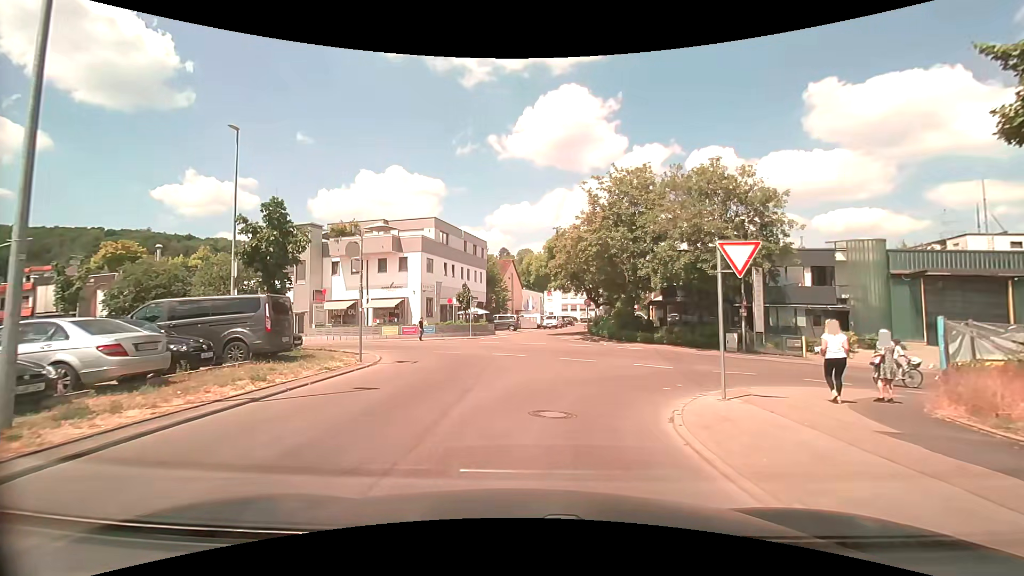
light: Day
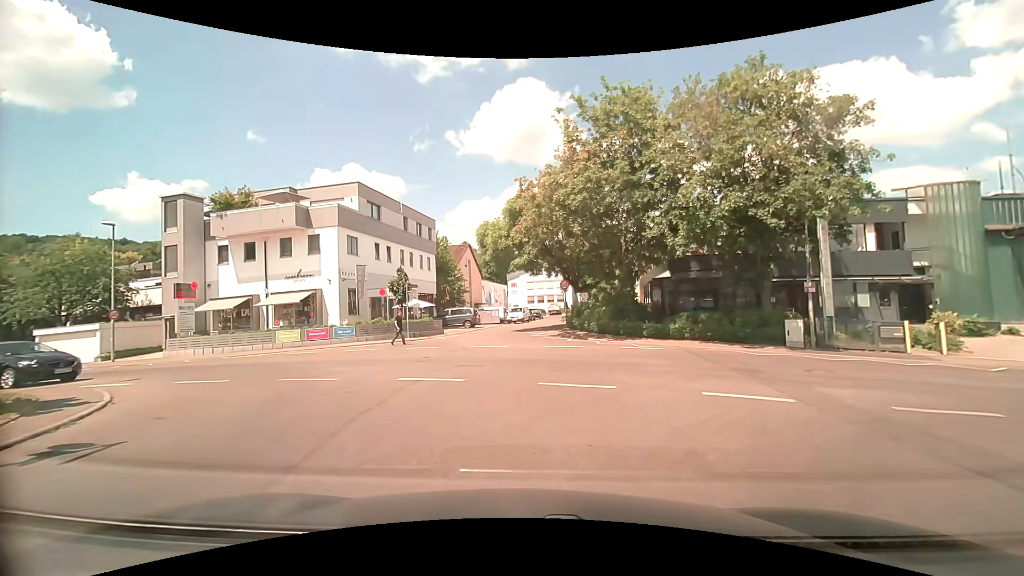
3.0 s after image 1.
(+0.5, +11.3) m; +3°
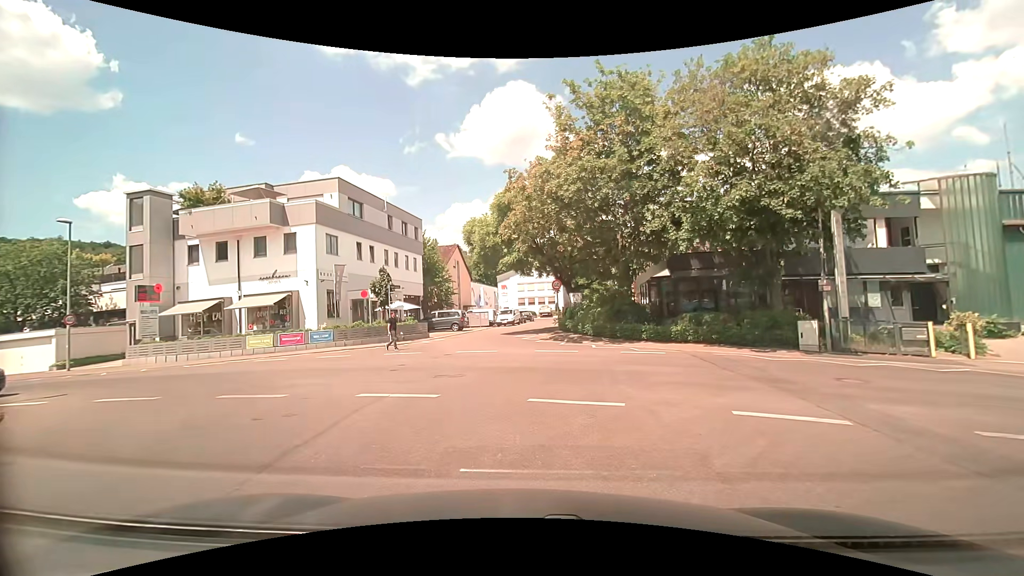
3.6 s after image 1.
(+0.1, +1.8) m; +2°
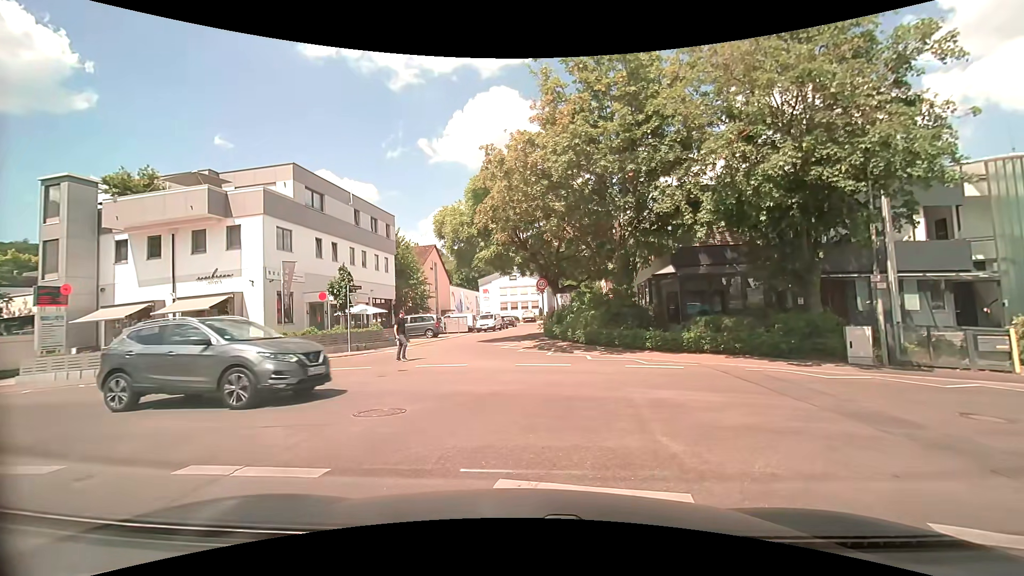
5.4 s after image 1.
(+0.1, +3.9) m; +3°
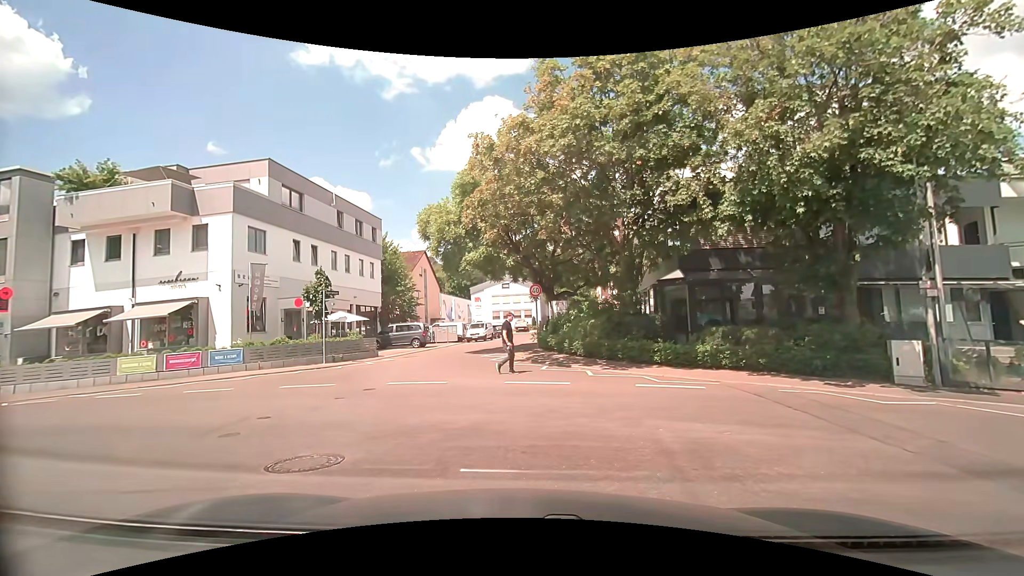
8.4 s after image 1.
(0.0, +2.2) m; 0°
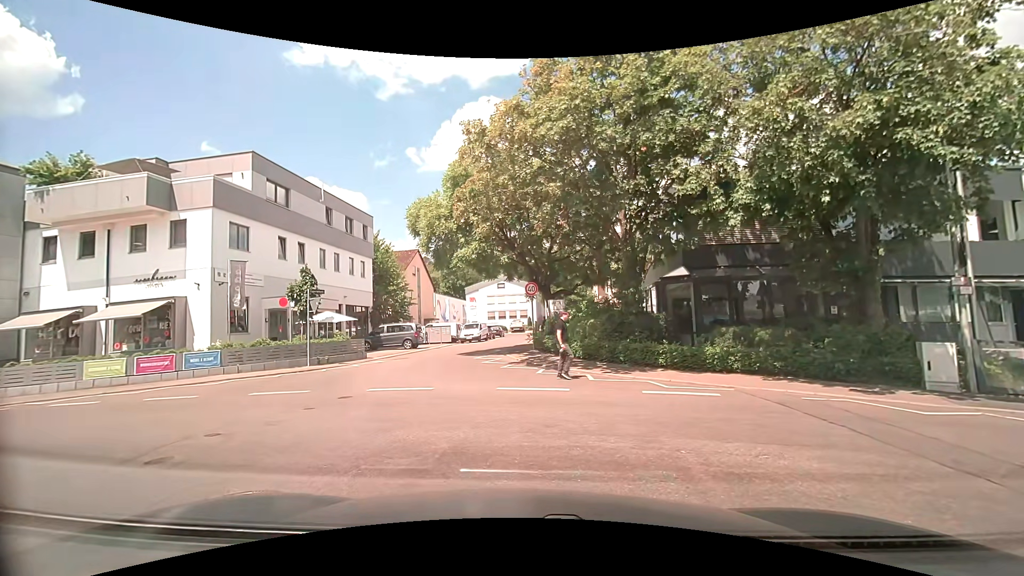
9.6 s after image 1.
(0.0, +1.2) m; 0°
